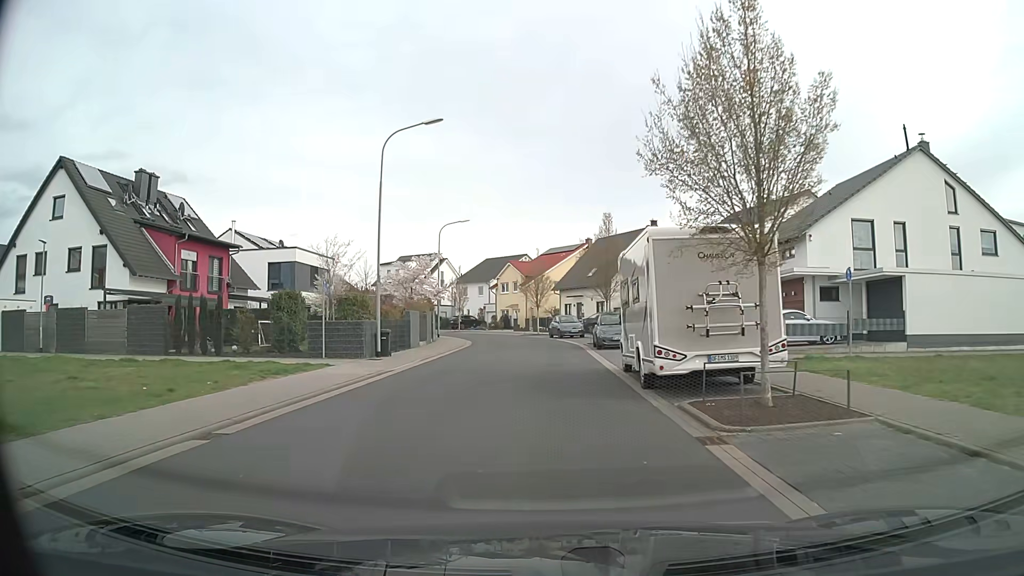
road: residential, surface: asphalt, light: Day
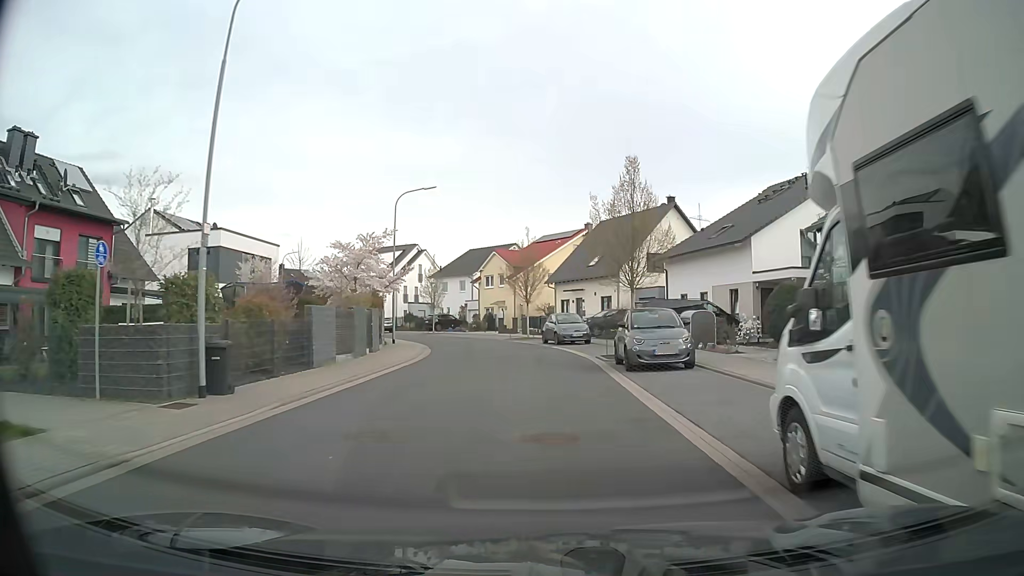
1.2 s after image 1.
(+0.1, +12.0) m; +1°
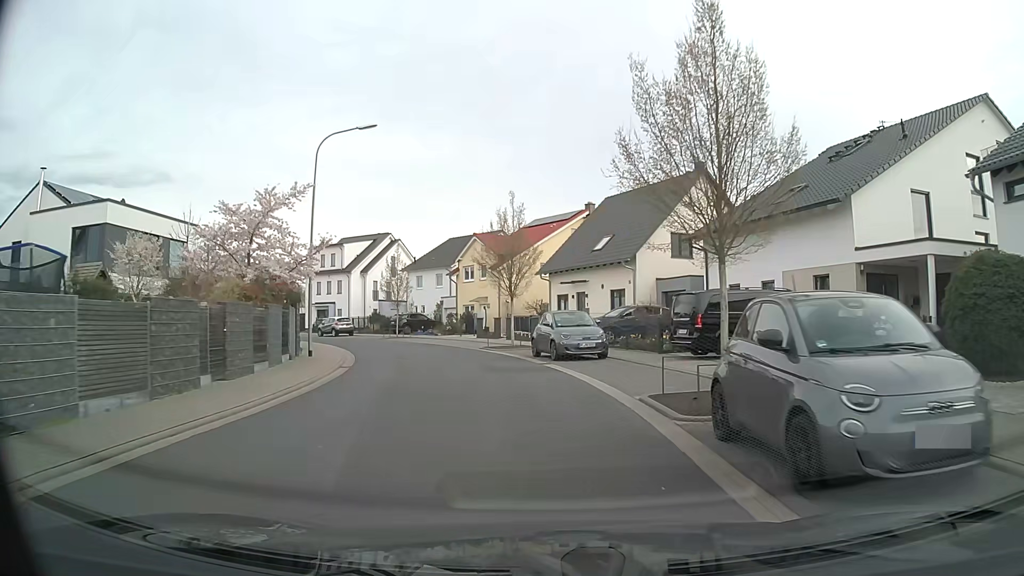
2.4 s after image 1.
(+0.1, +11.7) m; +1°
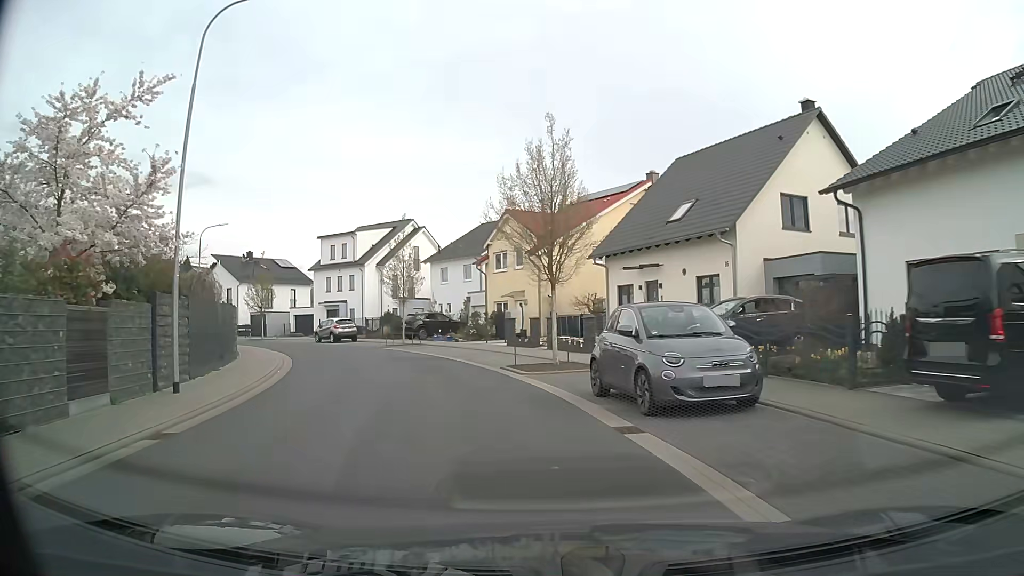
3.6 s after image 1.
(-0.2, +11.5) m; -3°
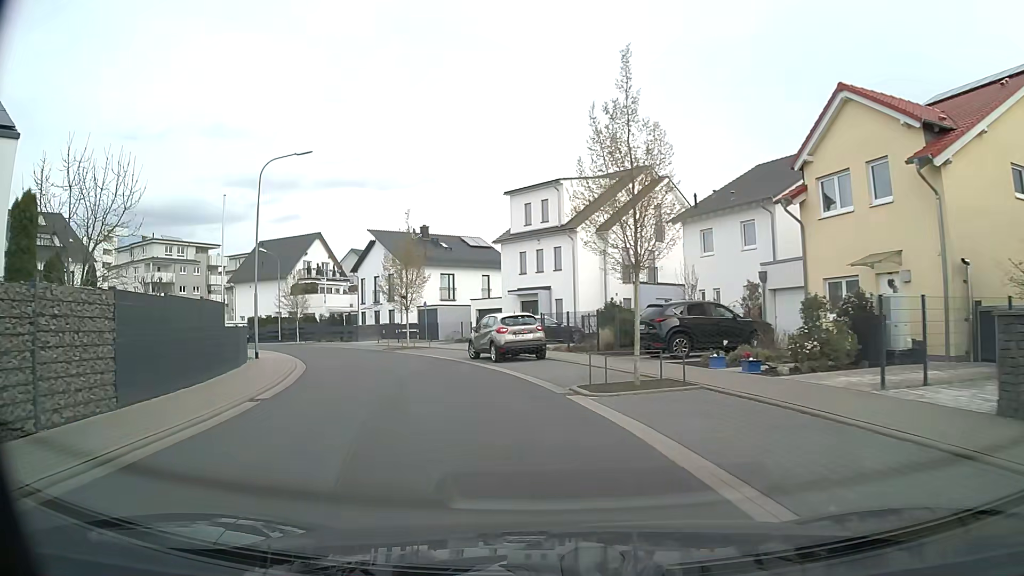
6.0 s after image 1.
(-3.8, +21.7) m; -20°
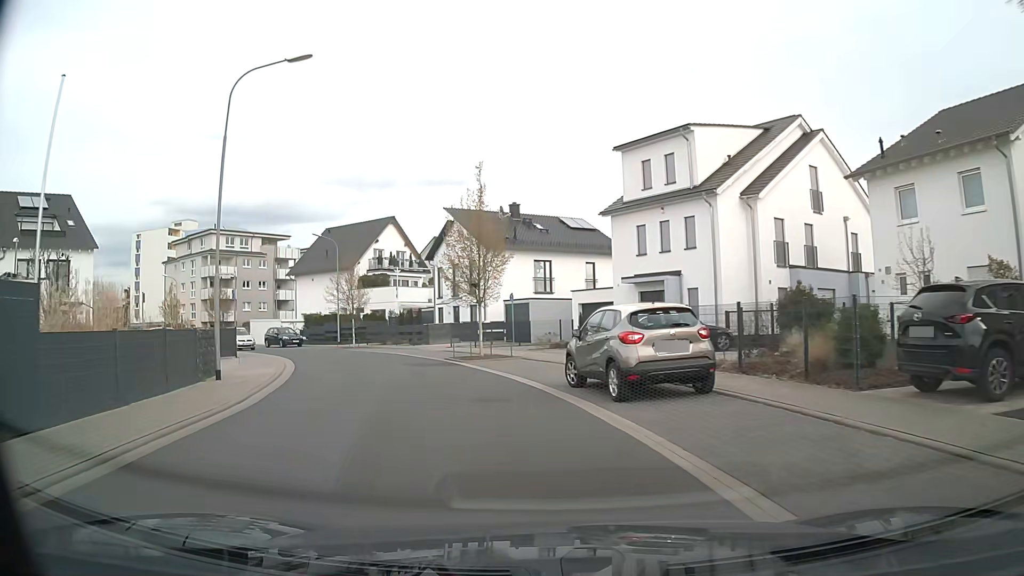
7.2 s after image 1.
(-0.8, +10.8) m; -8°
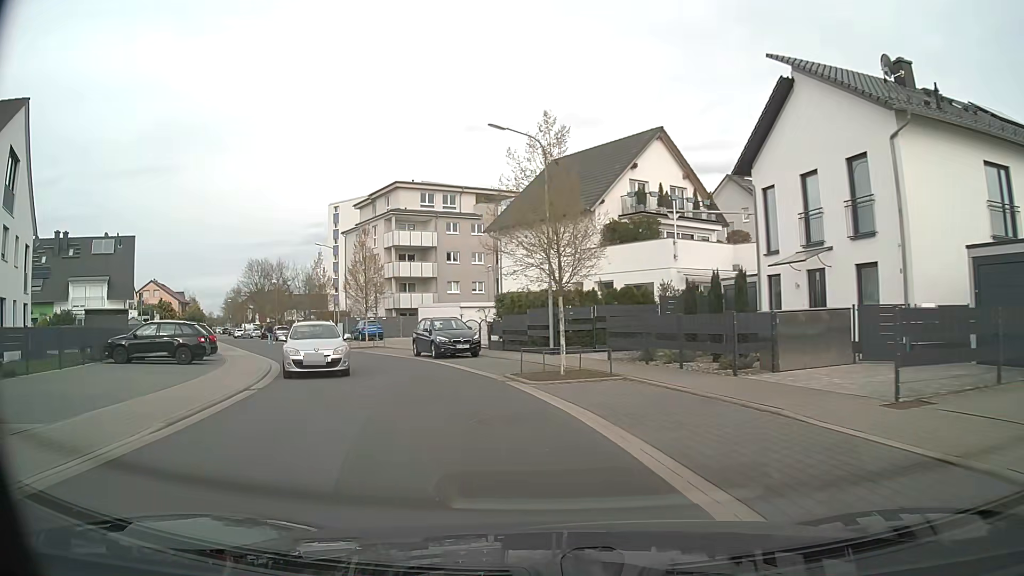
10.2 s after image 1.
(-5.6, +26.6) m; -23°
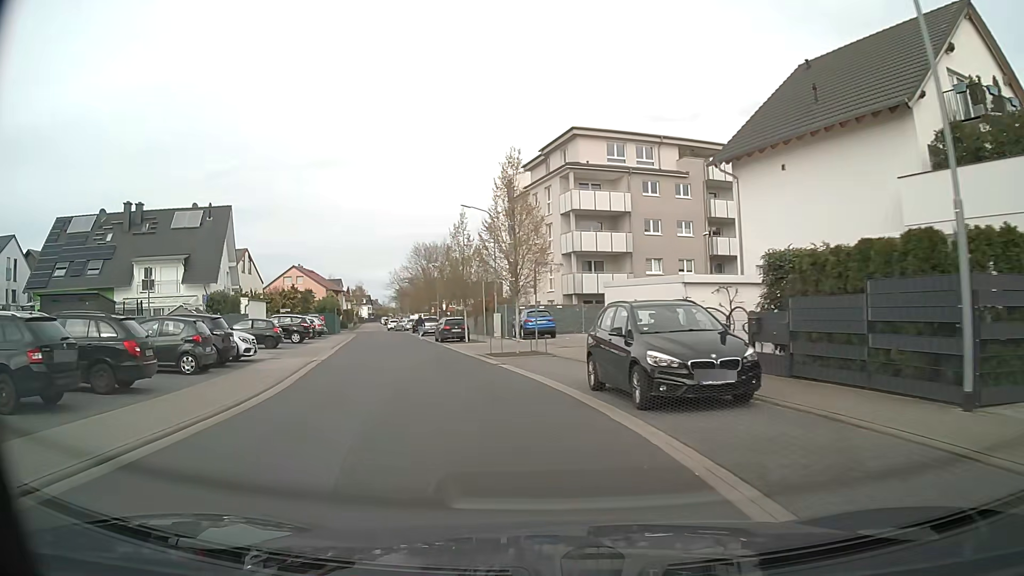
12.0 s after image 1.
(-2.4, +15.8) m; -17°
(-1, +10) (-3, +20) (-5, +29) (-8, +39) (-10, +49) (-12, +59) (-15, +68) (-18, +78) (-22, +87) (-24, +97) m
